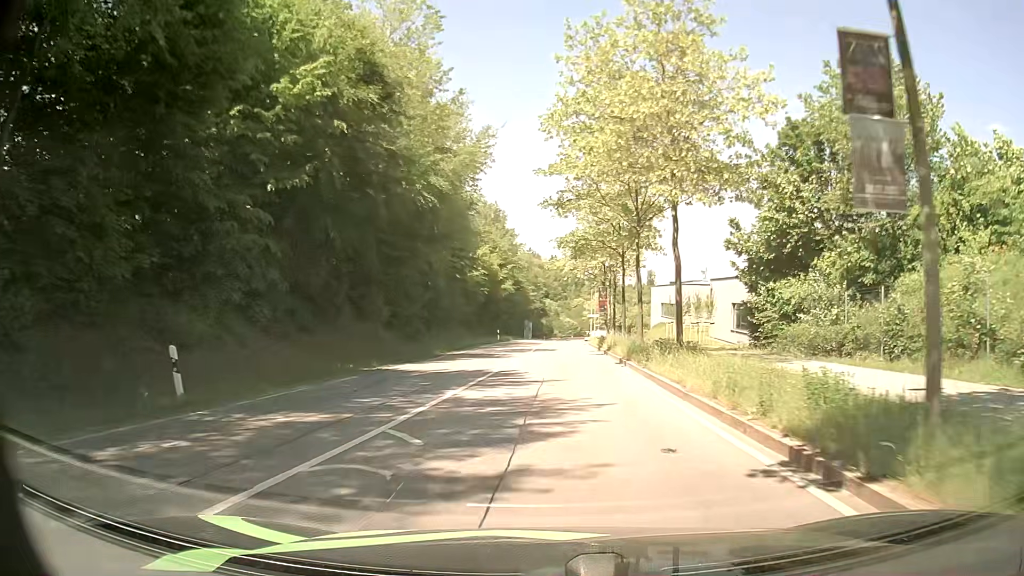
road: secondary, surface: asphalt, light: Day
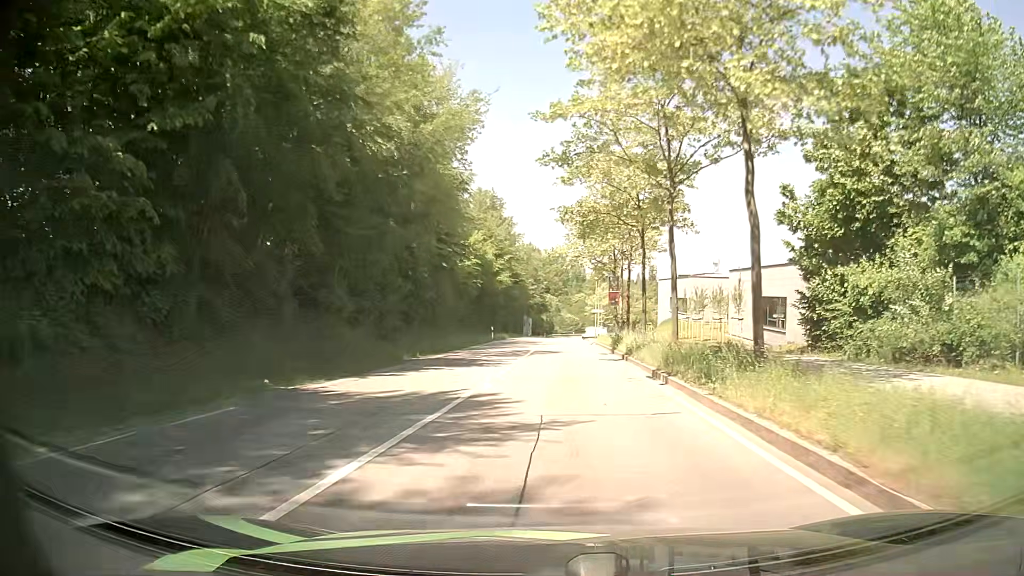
(0.0, +7.1) m; 0°
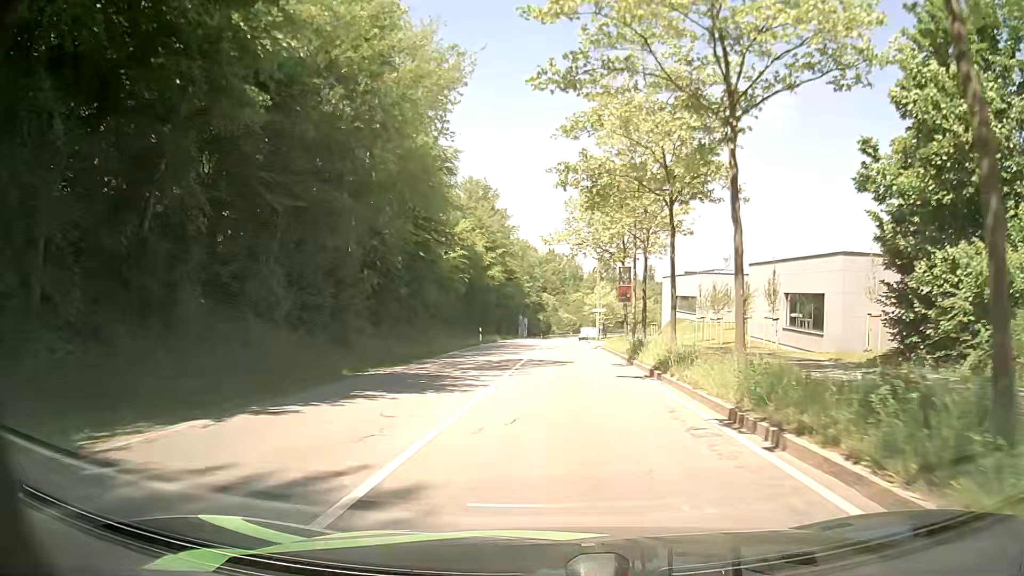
(0.0, +7.0) m; 0°
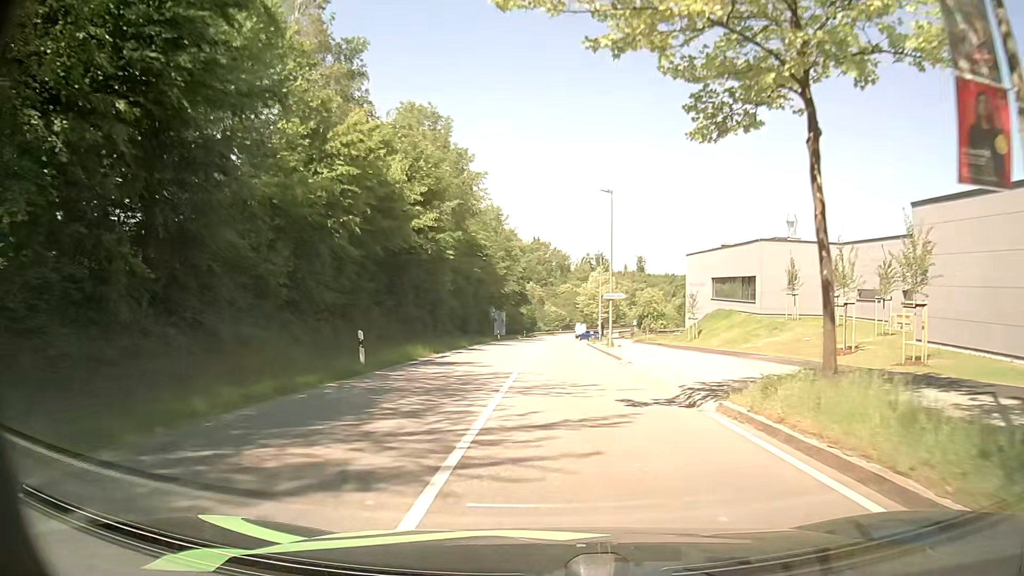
(+0.2, +27.7) m; +3°
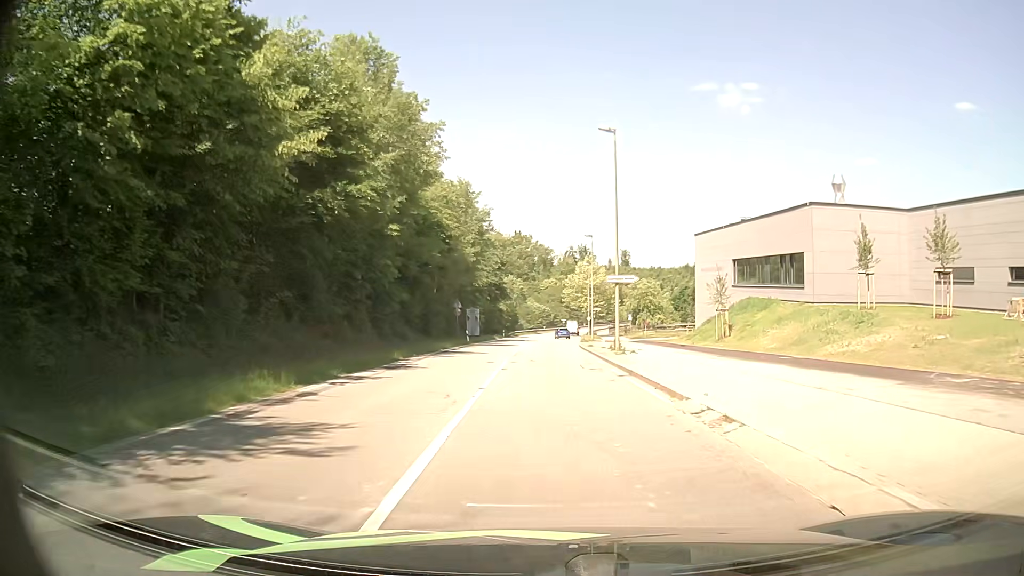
(-0.1, +13.7) m; 0°
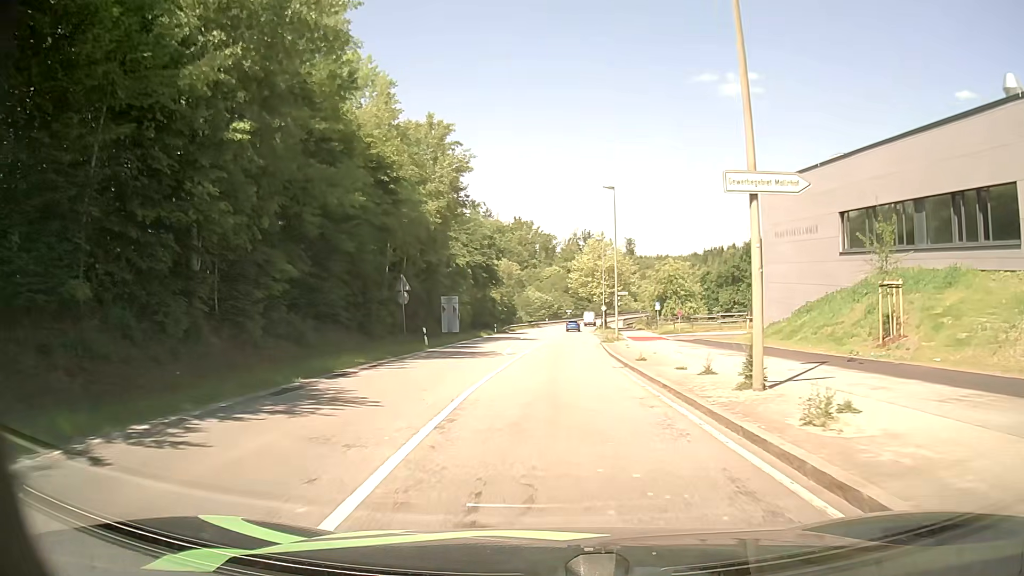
(0.0, +20.2) m; 0°
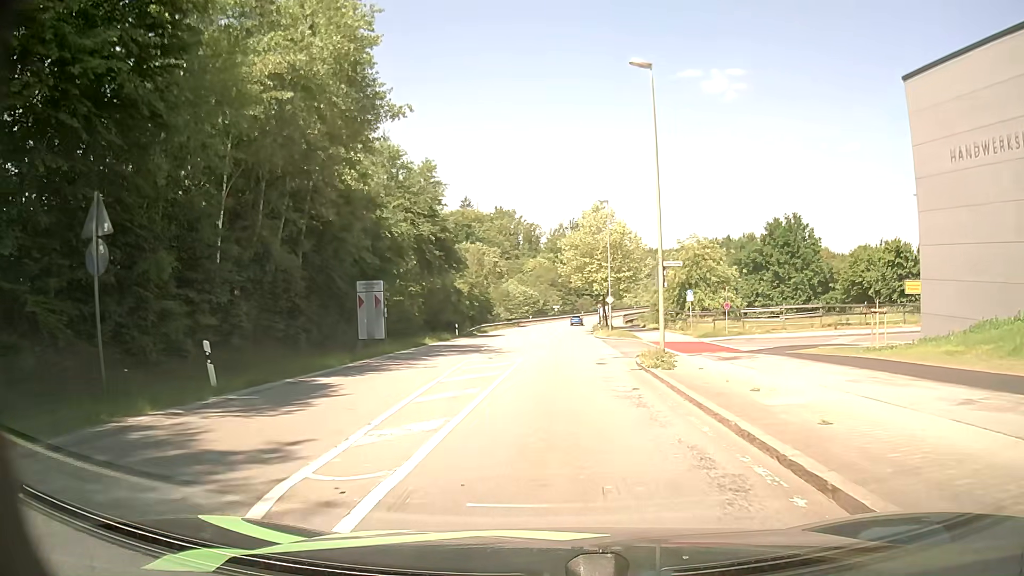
(+0.2, +21.6) m; +1°
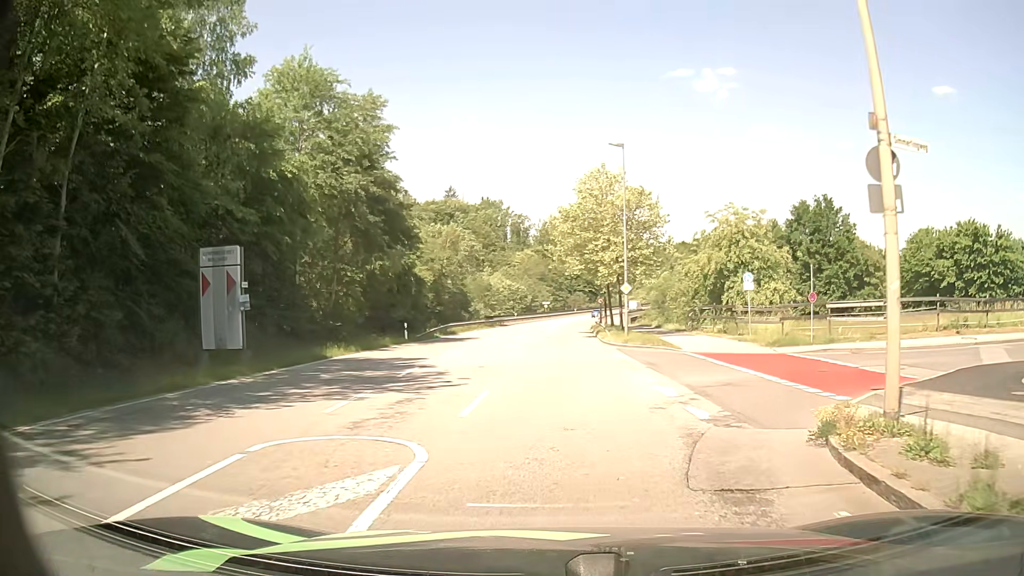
(+0.1, +15.9) m; 0°
